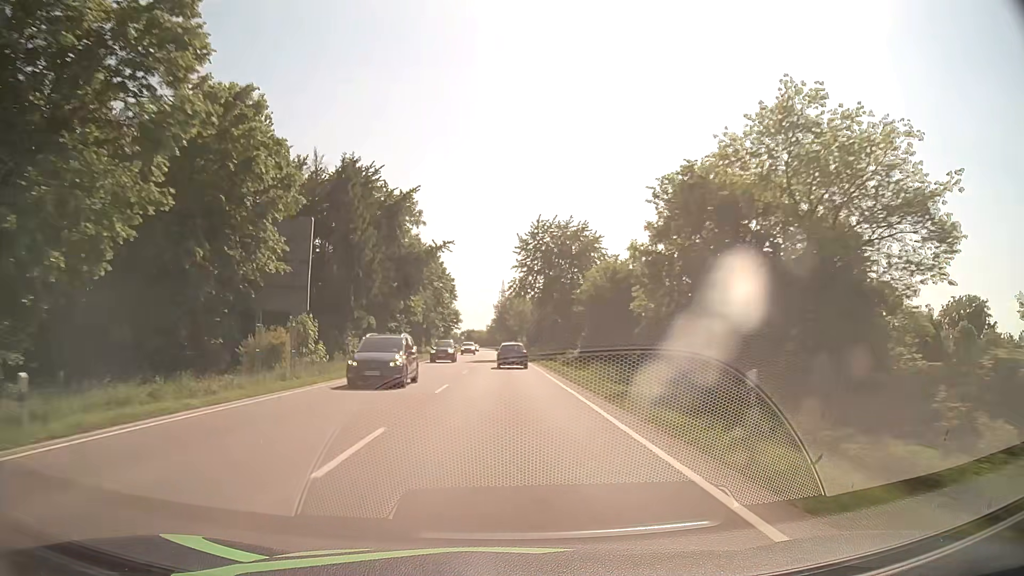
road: primary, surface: asphalt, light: Day
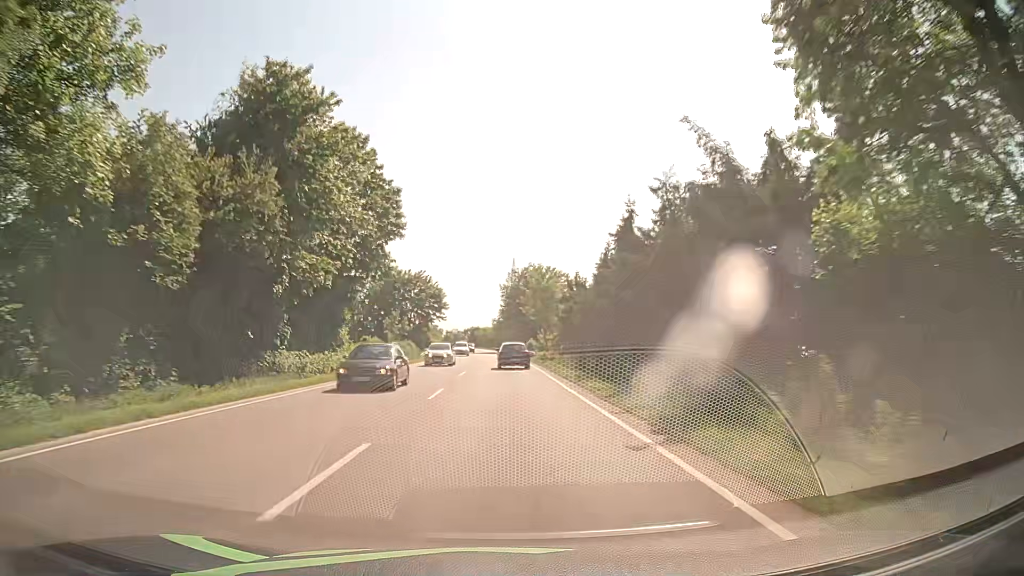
(-0.6, +61.3) m; -1°
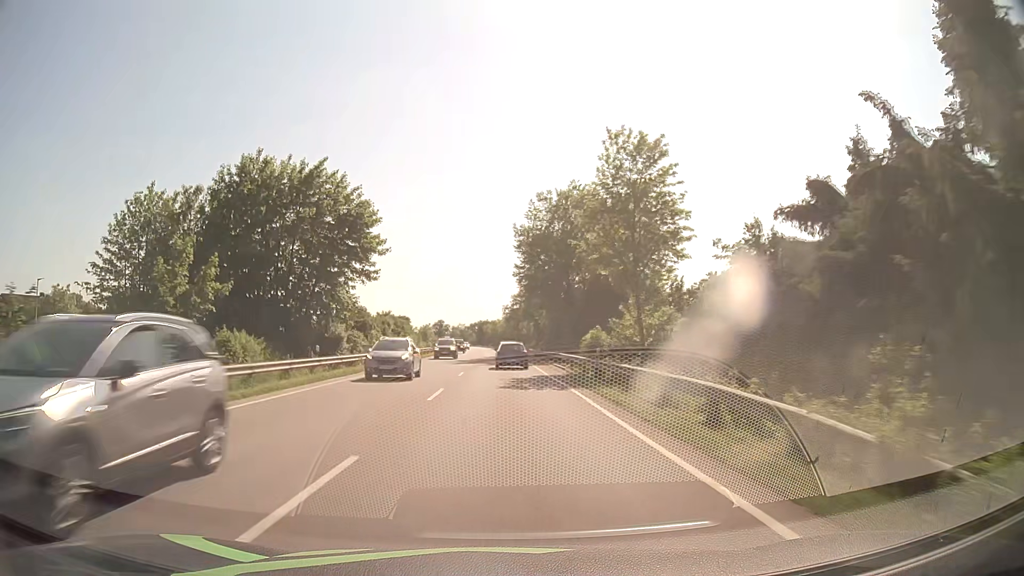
(-0.2, +60.0) m; -1°
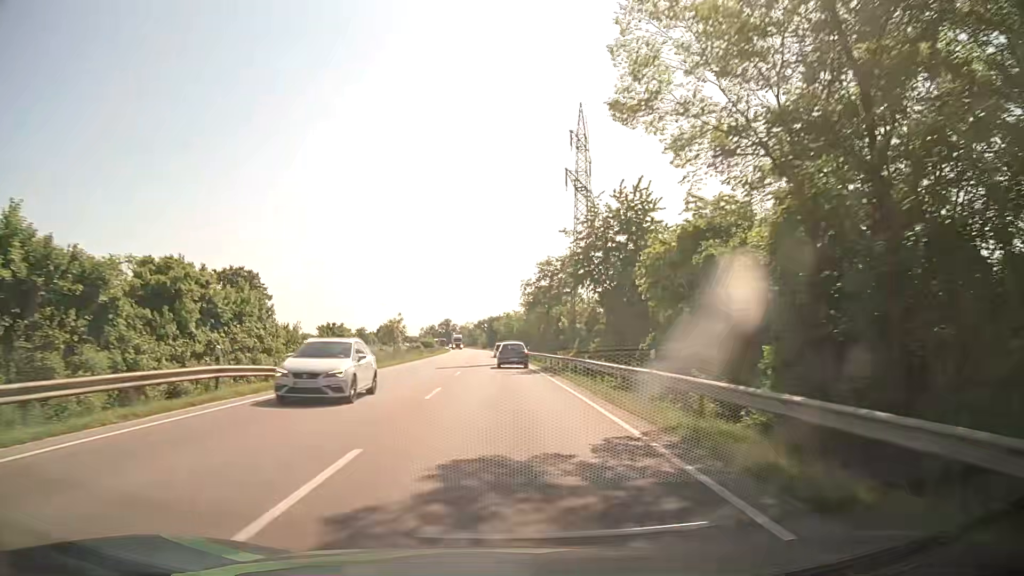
(-0.6, +59.3) m; -1°
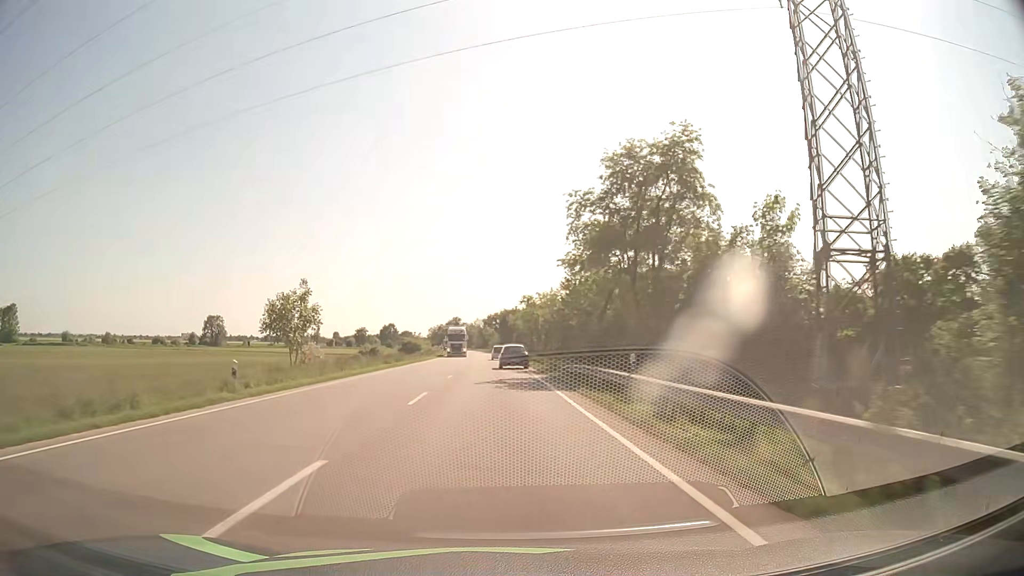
(-0.5, +48.1) m; -2°
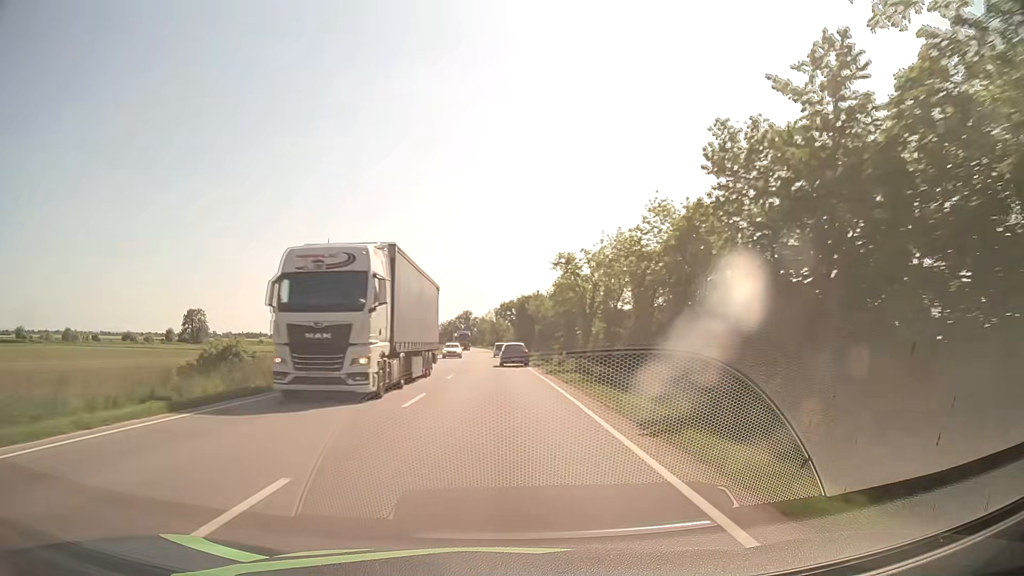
(-0.2, +37.2) m; -1°
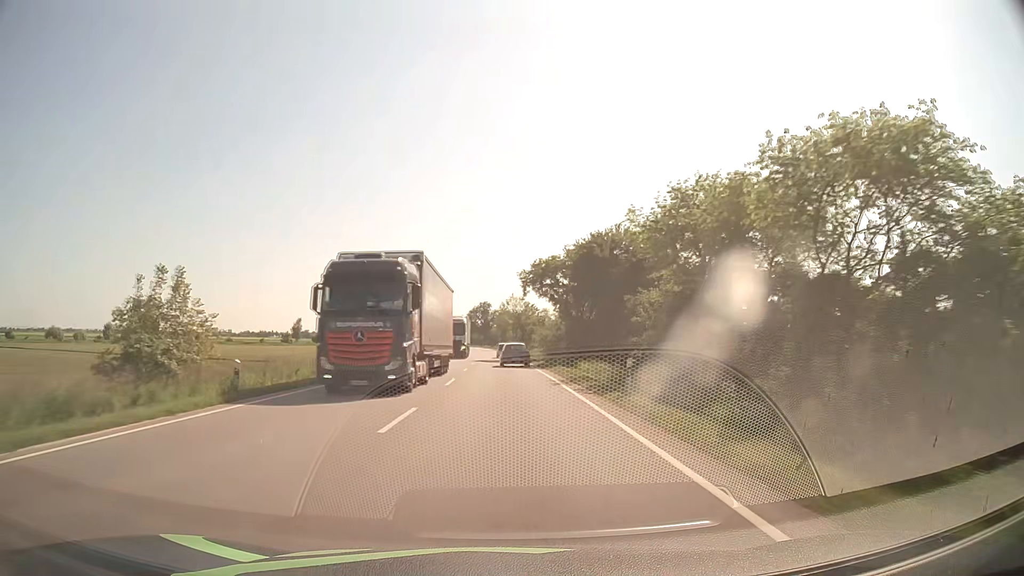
(-1.0, +63.6) m; -2°
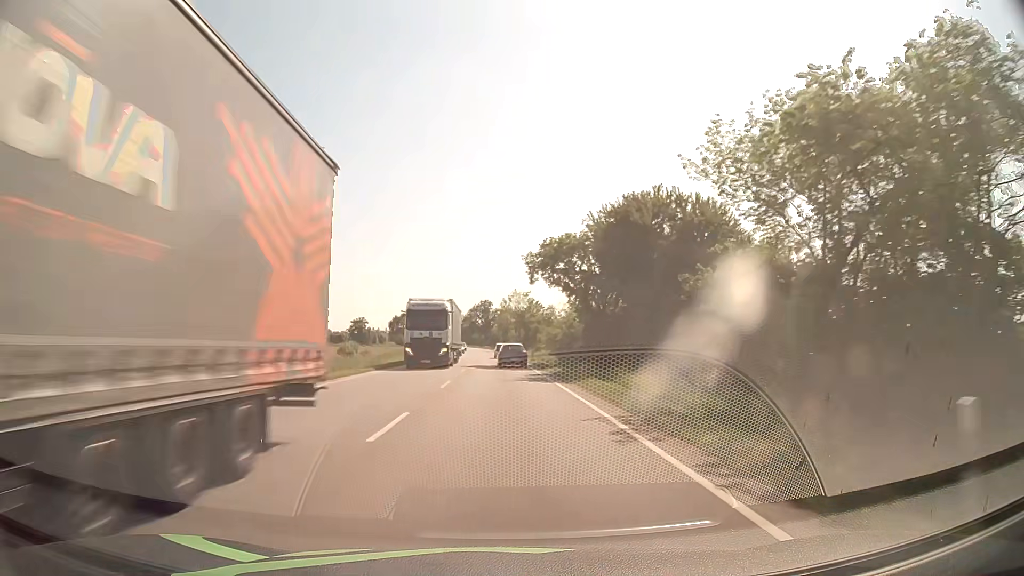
(0.0, +12.8) m; 0°
